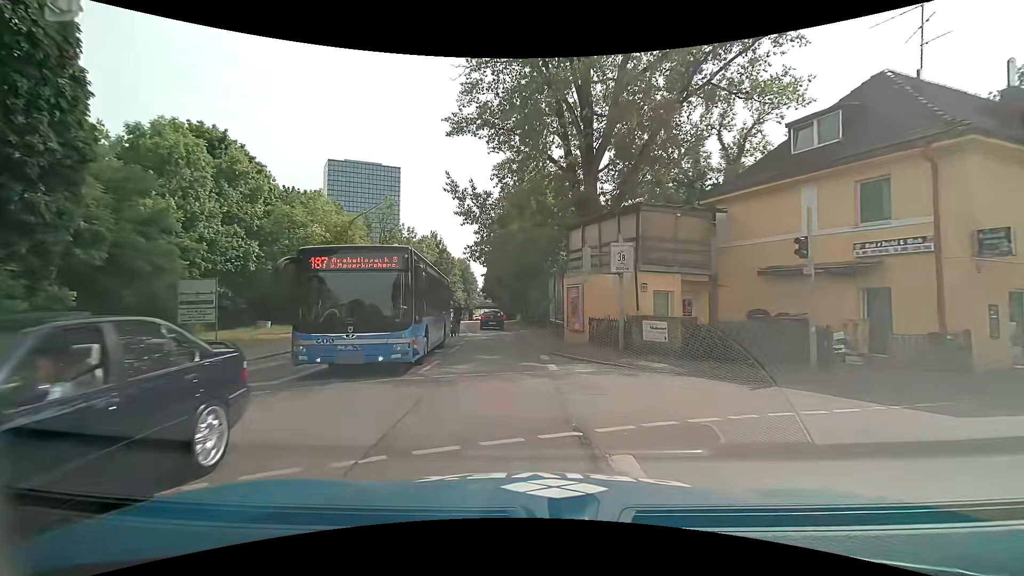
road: secondary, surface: asphalt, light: Day
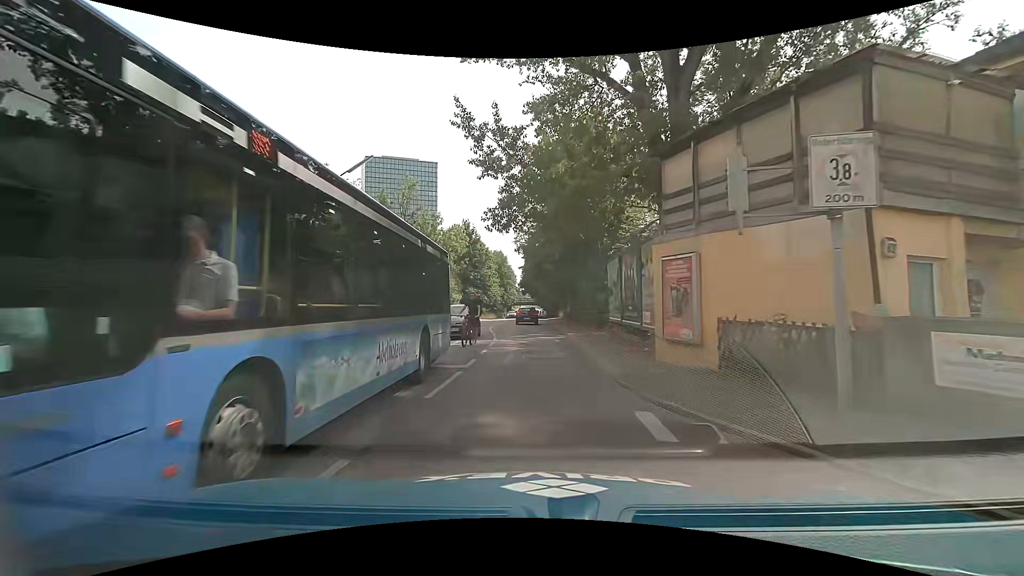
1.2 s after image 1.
(-0.4, +9.6) m; -5°
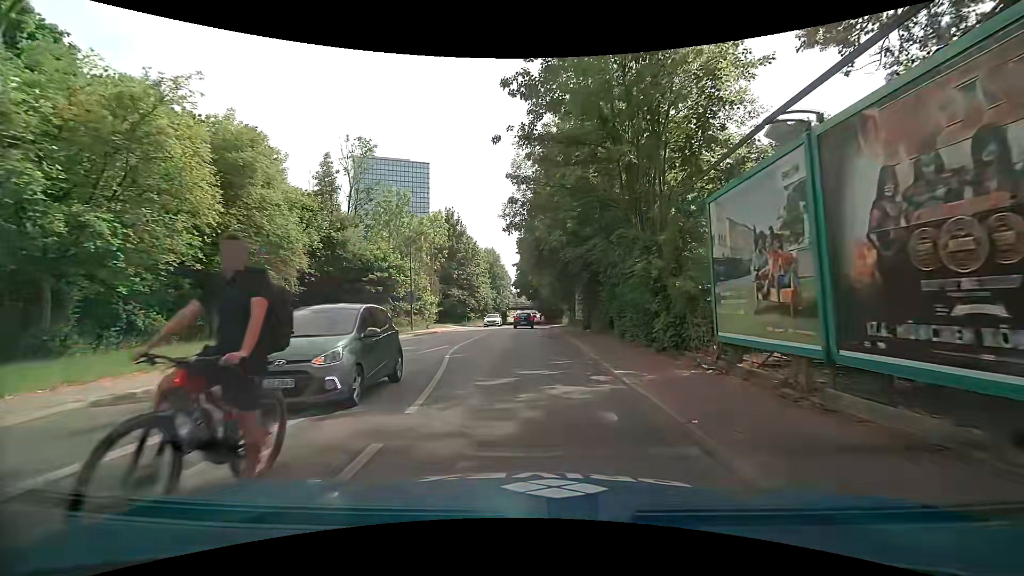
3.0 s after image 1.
(-0.1, +14.2) m; 0°
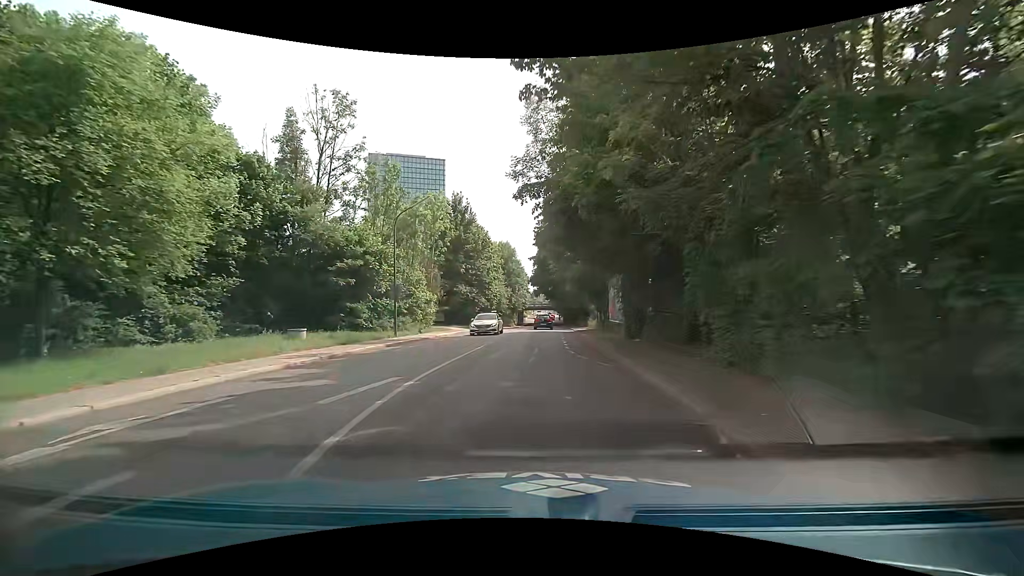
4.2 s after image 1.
(-0.1, +9.4) m; -2°
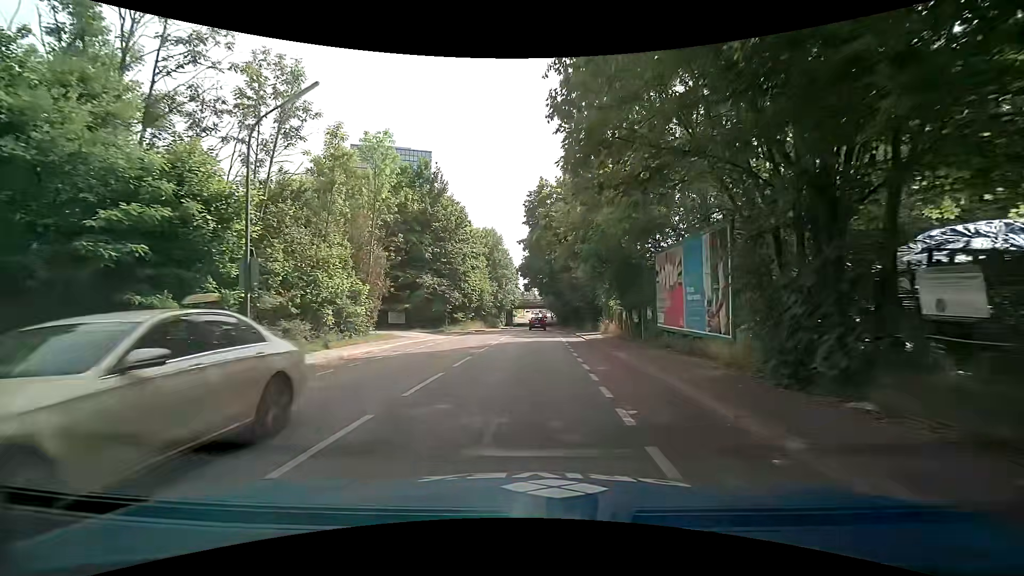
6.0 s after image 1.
(-0.1, +14.8) m; +1°
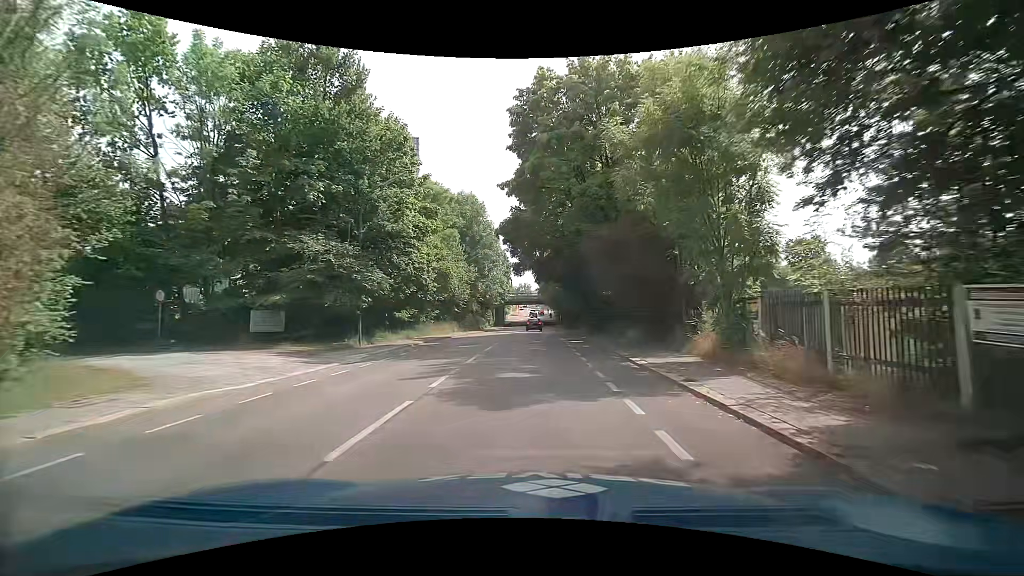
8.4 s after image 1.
(0.0, +21.8) m; +1°
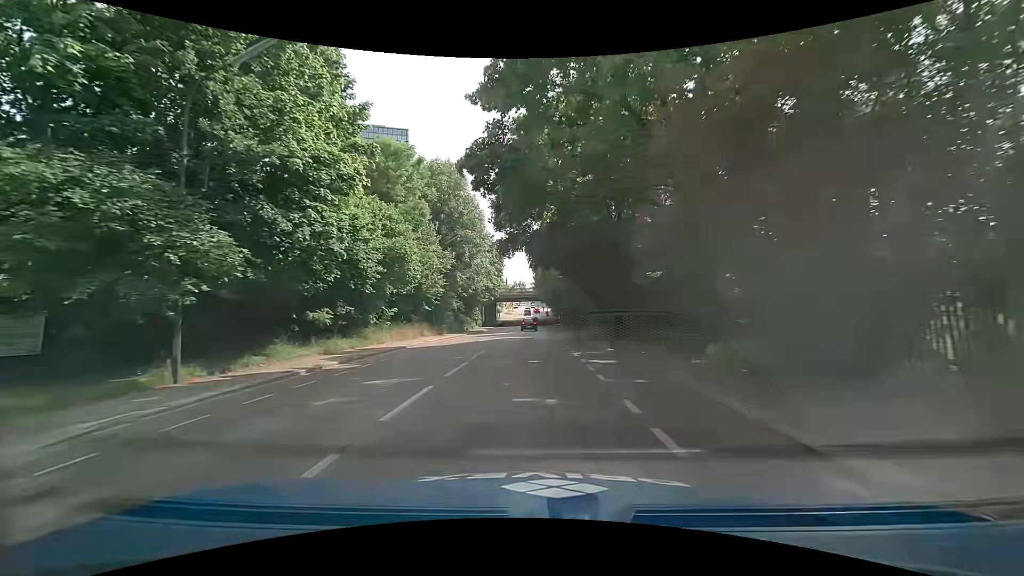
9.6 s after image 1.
(-0.1, +11.9) m; -1°
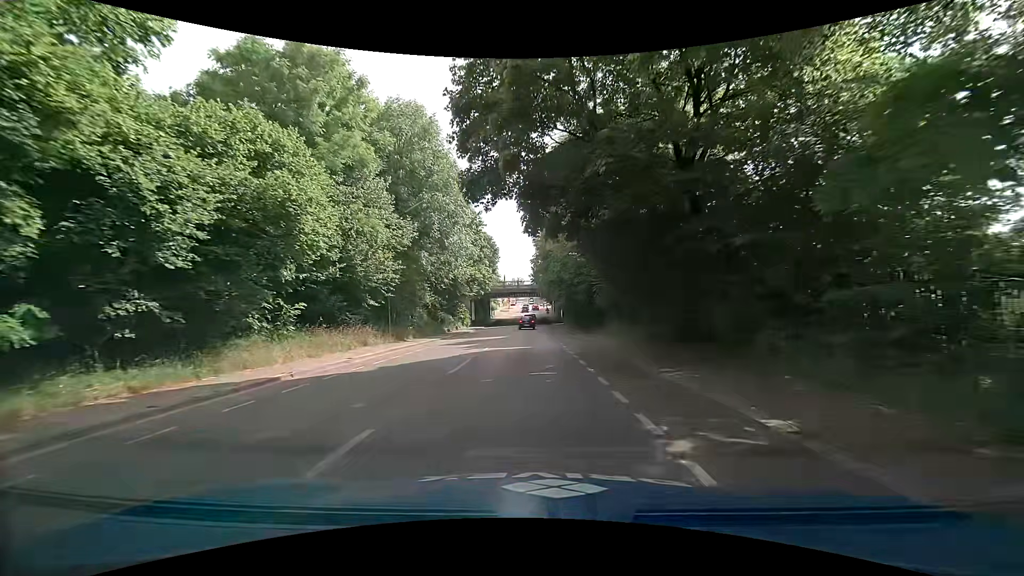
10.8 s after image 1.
(+0.1, +12.6) m; +1°
